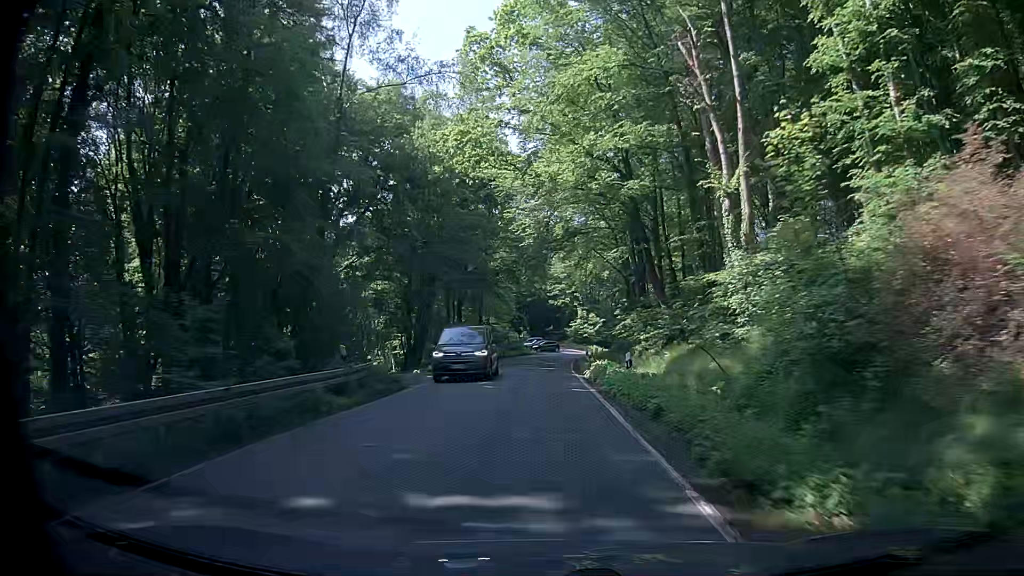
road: secondary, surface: asphalt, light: Day
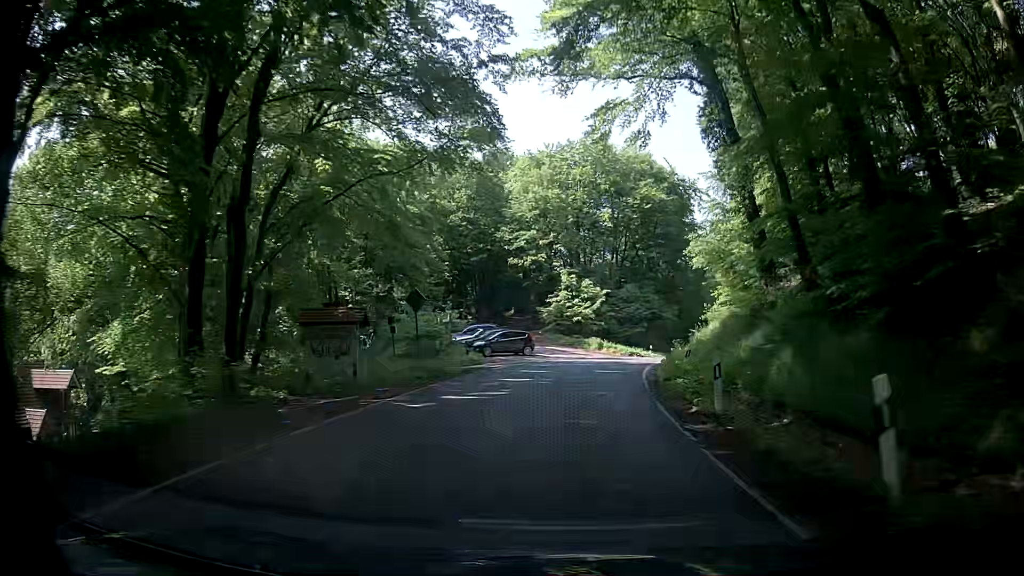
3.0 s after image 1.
(-0.5, +48.3) m; +1°
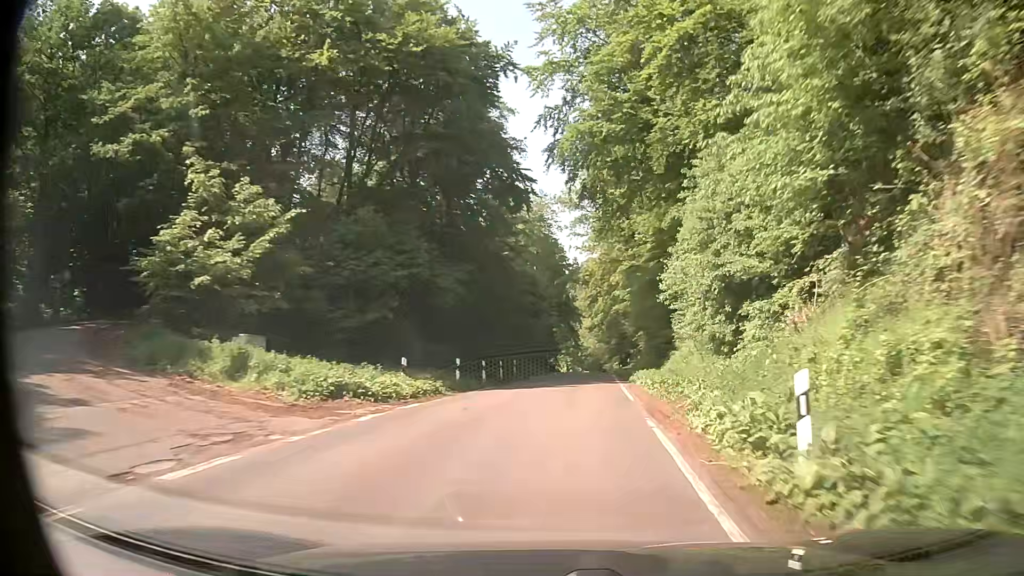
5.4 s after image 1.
(+5.6, +36.5) m; +21°
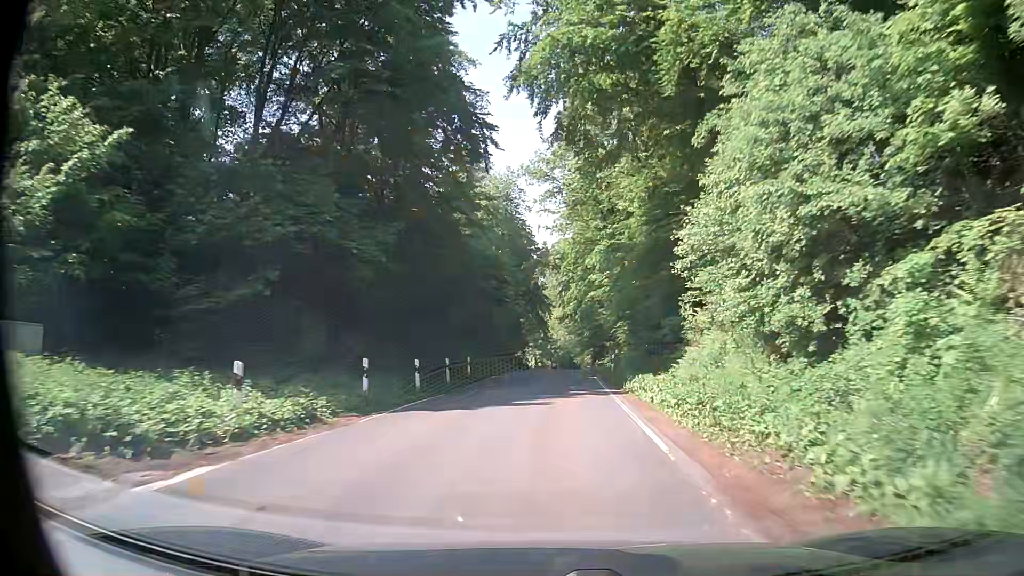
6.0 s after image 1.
(+0.1, +9.3) m; +2°
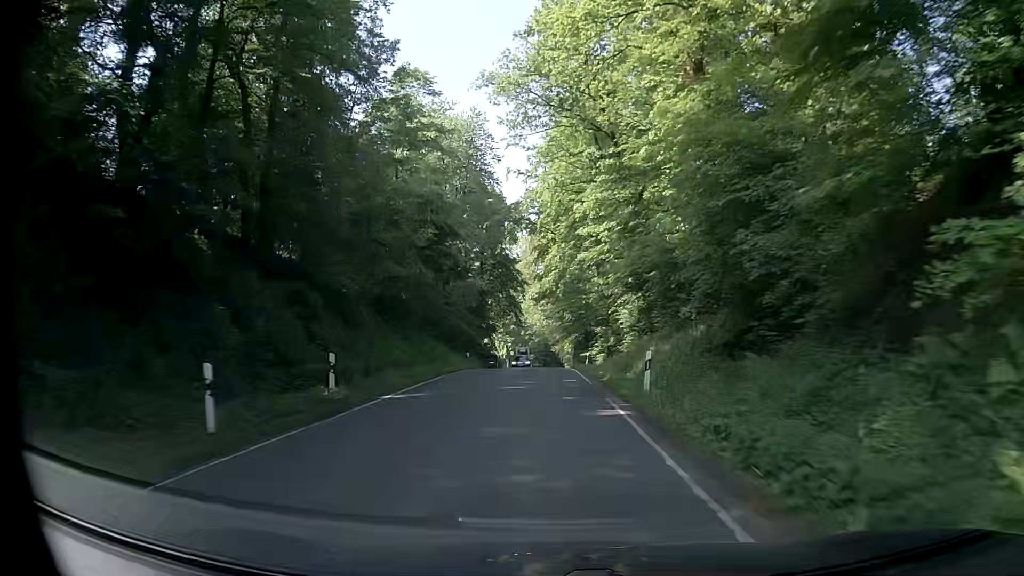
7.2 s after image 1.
(+0.6, +19.0) m; +3°
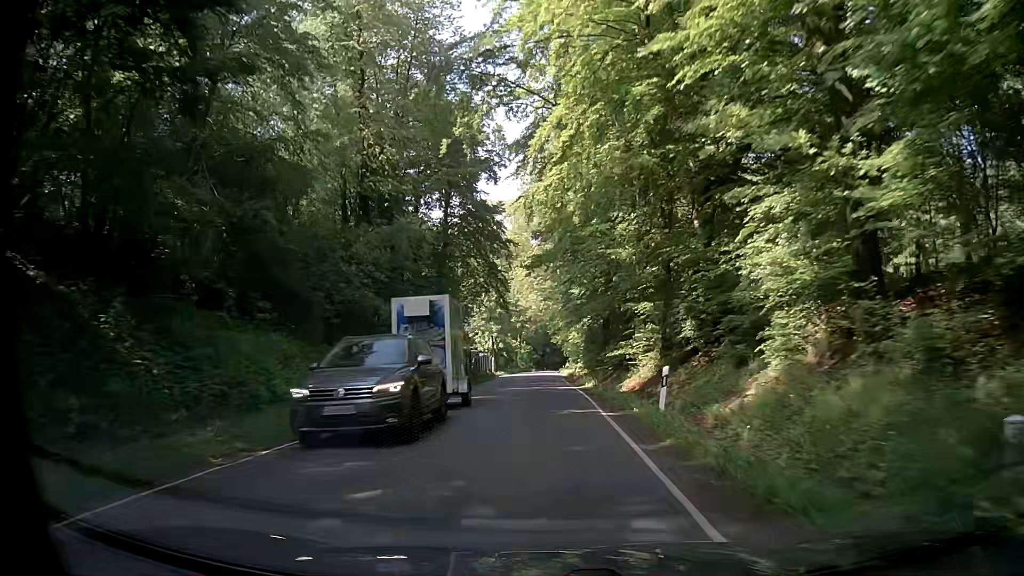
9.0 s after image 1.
(0.0, +29.0) m; 0°
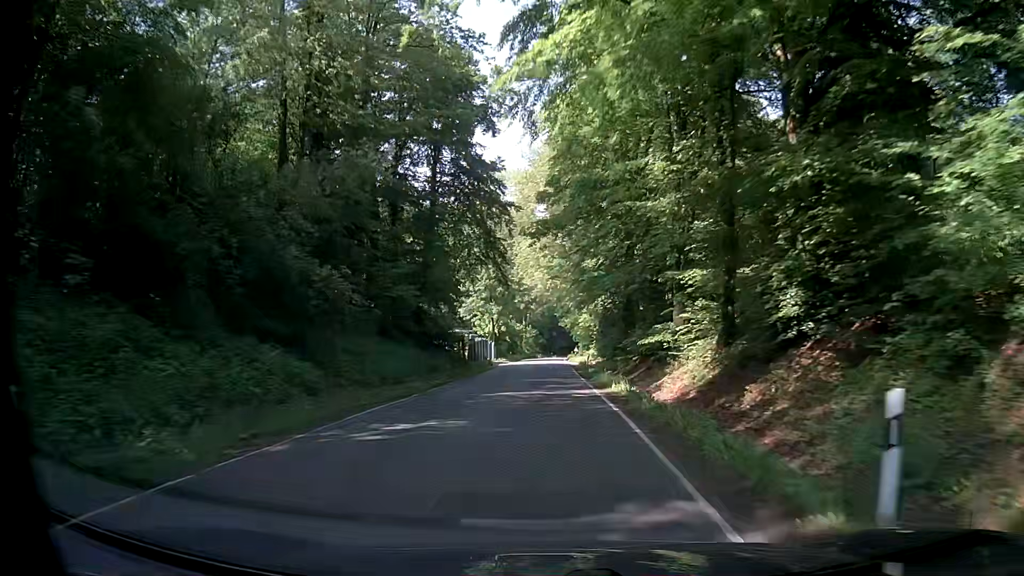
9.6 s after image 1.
(0.0, +9.6) m; 0°
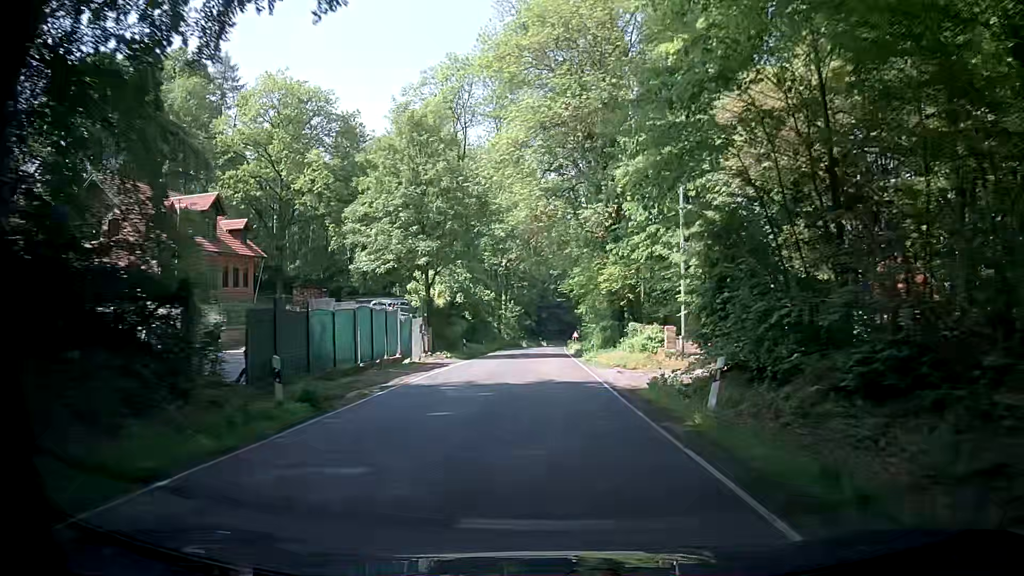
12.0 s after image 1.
(-0.5, +38.9) m; -2°
(0, +10) (+1, +20) (+2, +30) (+2, +40) (+2, +50) (+3, +60) (+4, +70) (+4, +80) (+5, +90) (+6, +100) m
